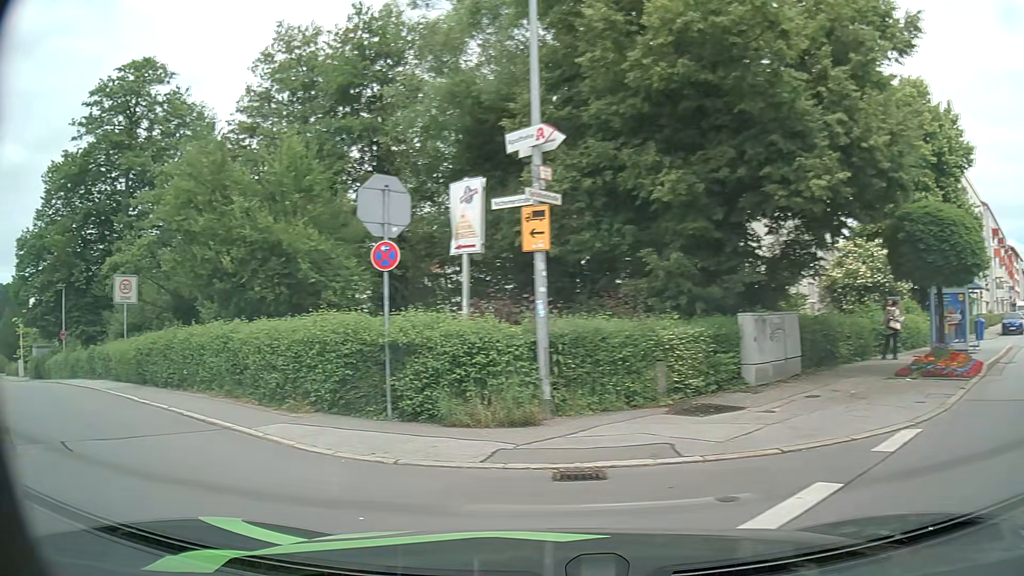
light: Day
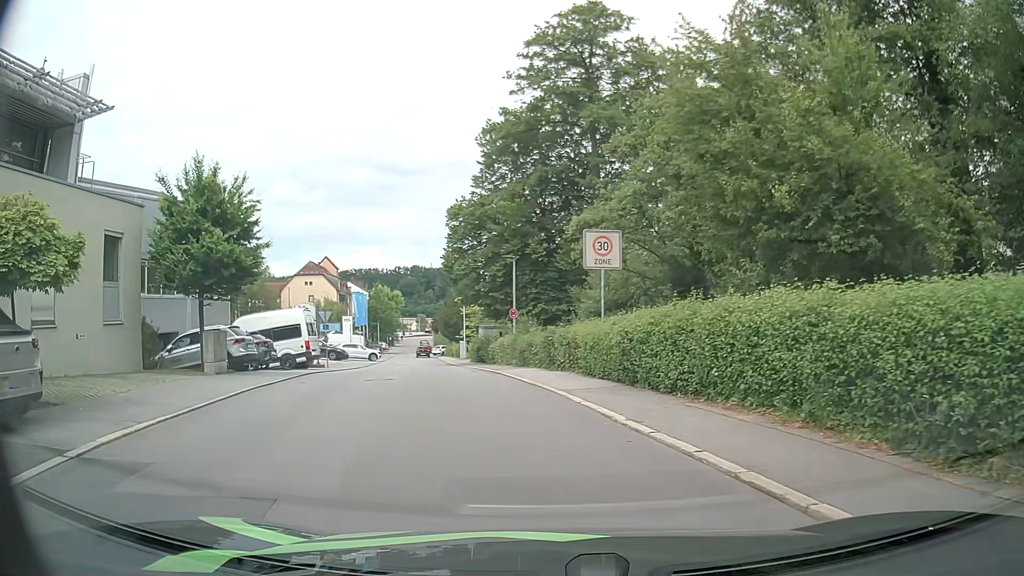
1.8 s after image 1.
(-2.9, +6.0) m; -41°
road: residential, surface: asphalt
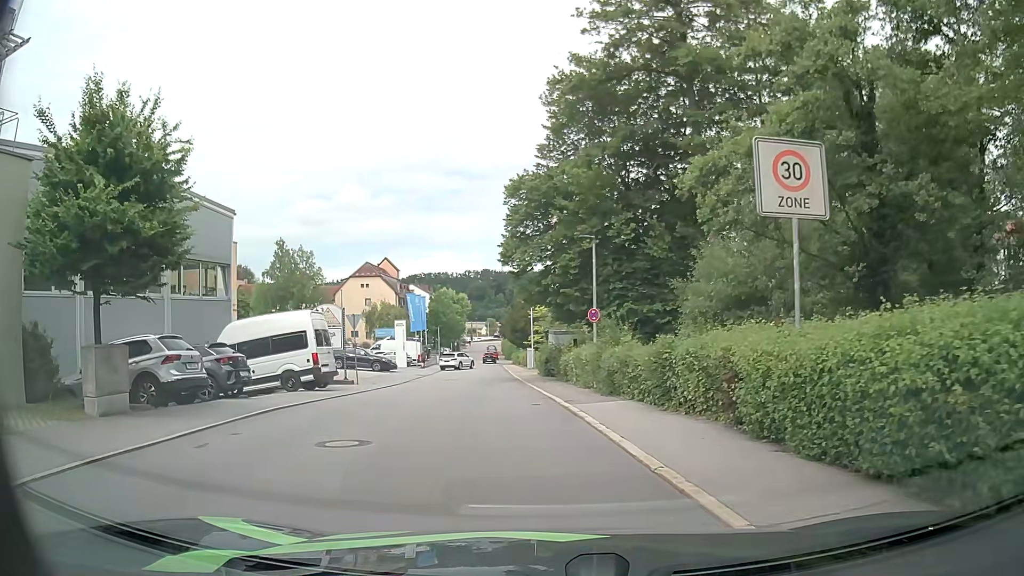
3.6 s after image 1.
(-0.6, +8.4) m; -6°
